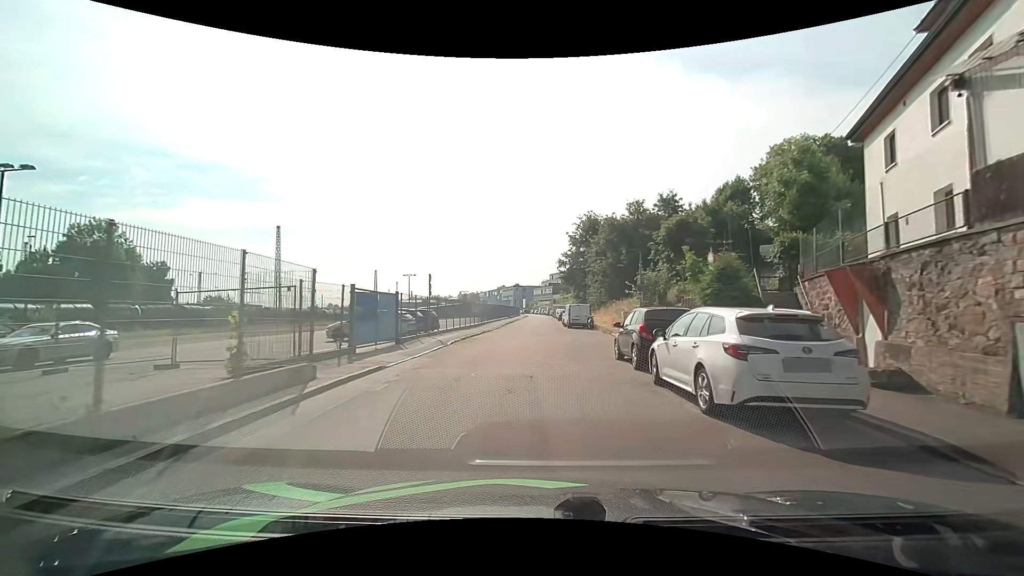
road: residential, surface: asphalt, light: Day
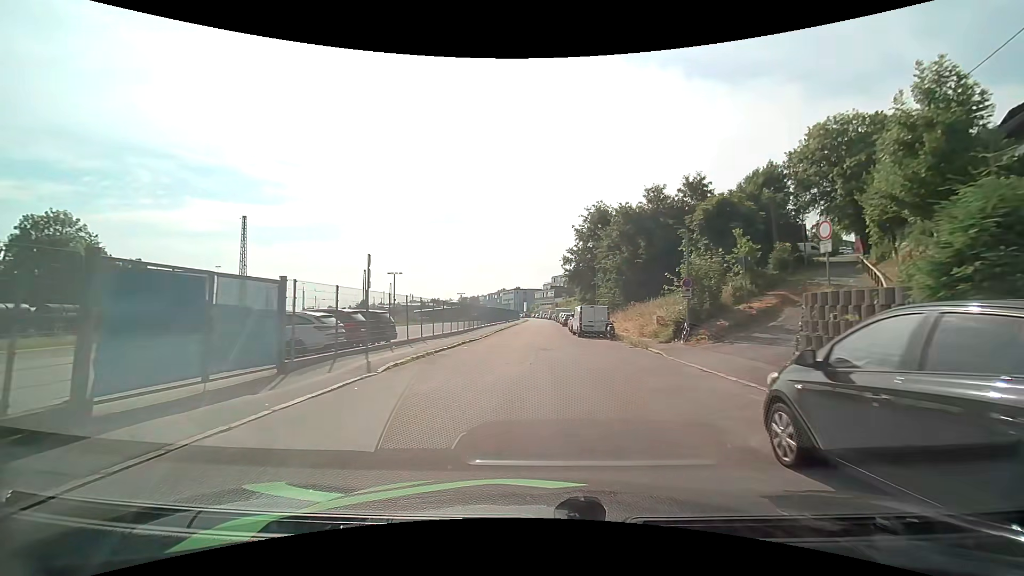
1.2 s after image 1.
(0.0, +9.8) m; -1°
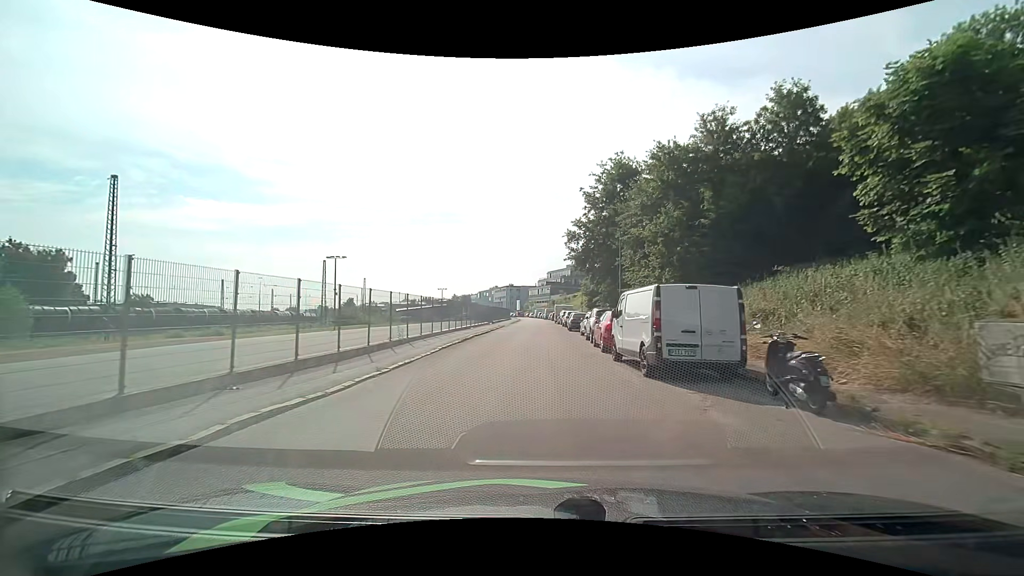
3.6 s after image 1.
(+0.1, +20.3) m; +1°
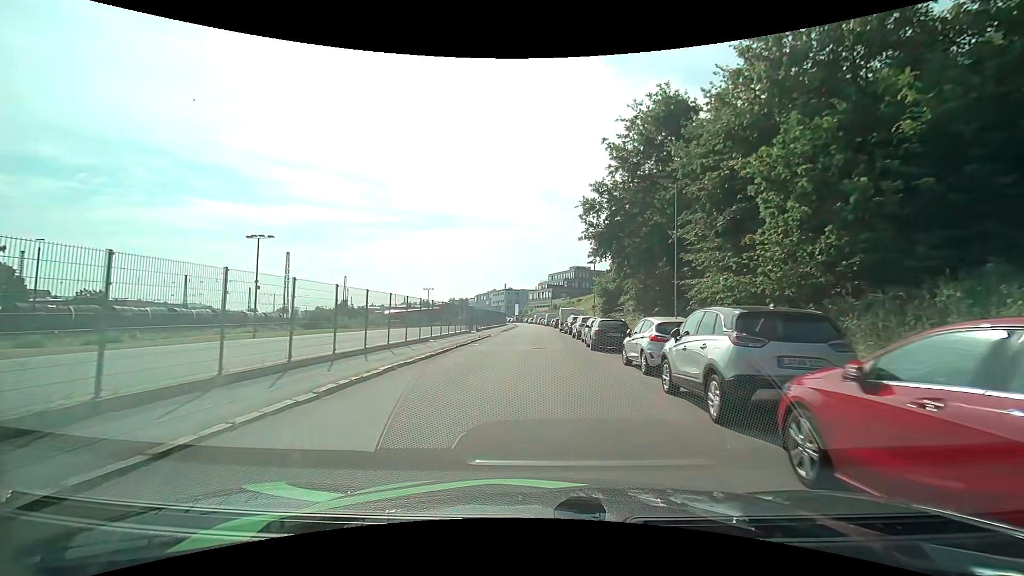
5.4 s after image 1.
(0.0, +15.7) m; 0°
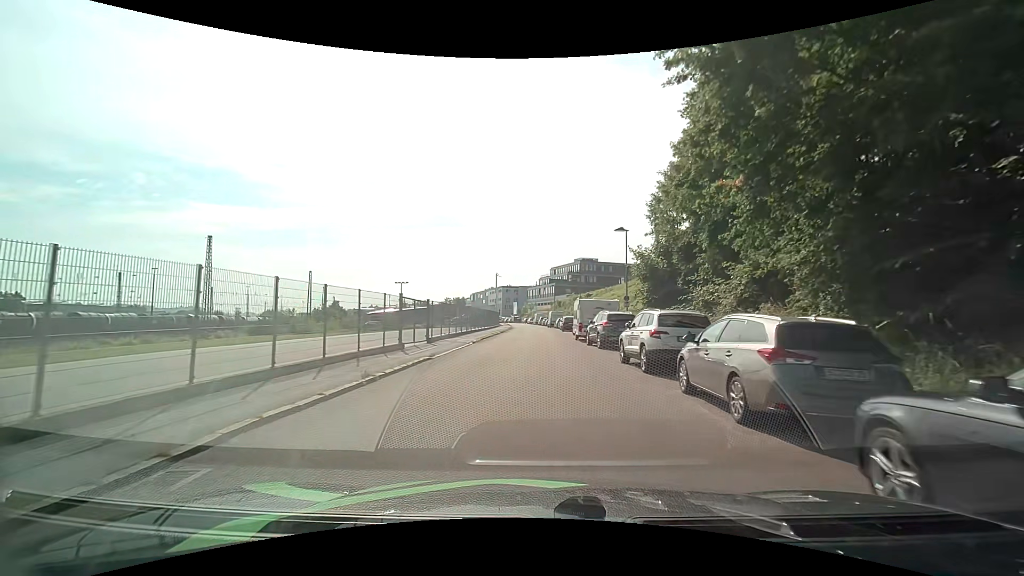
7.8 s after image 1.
(0.0, +21.2) m; 0°
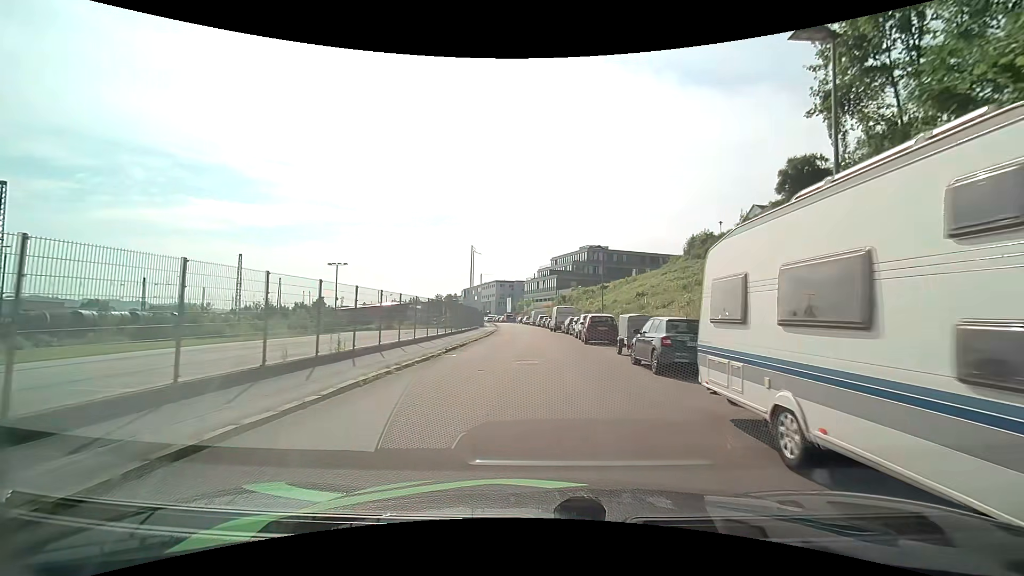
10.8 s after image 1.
(+0.2, +26.4) m; +1°
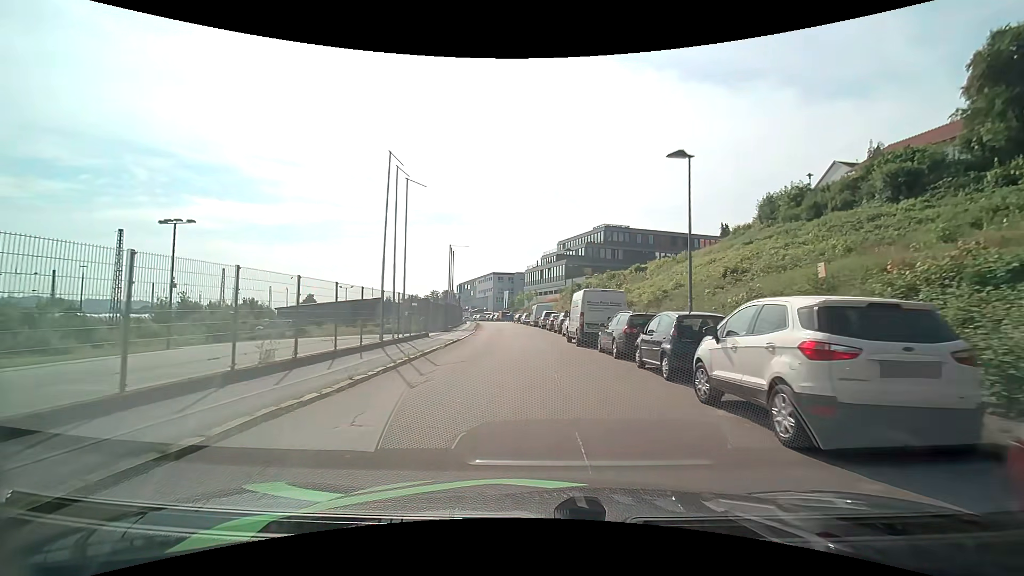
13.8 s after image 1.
(0.0, +26.3) m; 0°
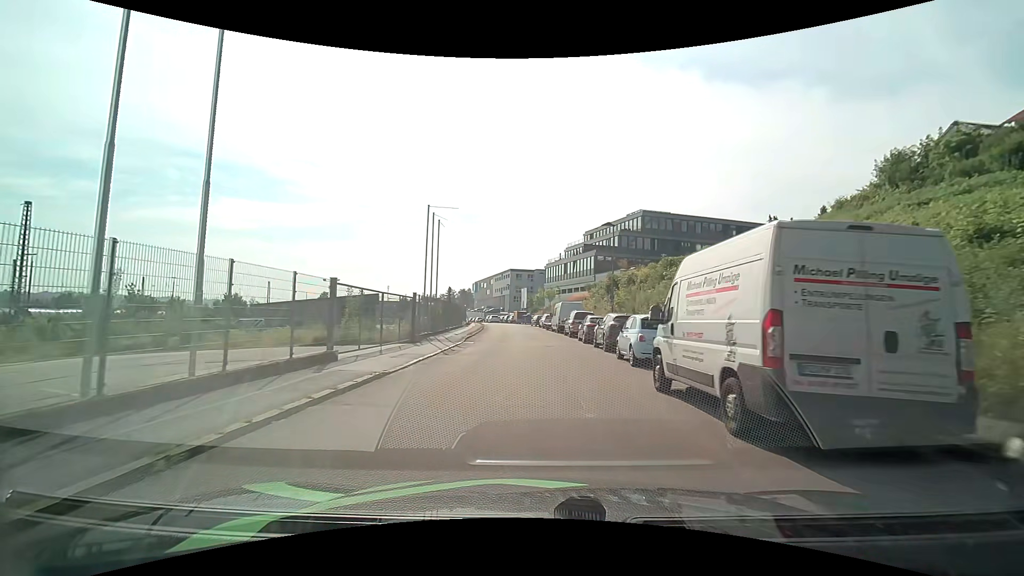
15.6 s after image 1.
(-0.3, +15.8) m; -2°
(0, +10) (0, +20) (-1, +30) (-1, +40) (-2, +50) (-2, +60) (-3, +70) (-6, +80) (-10, +89) (-12, +98) m
